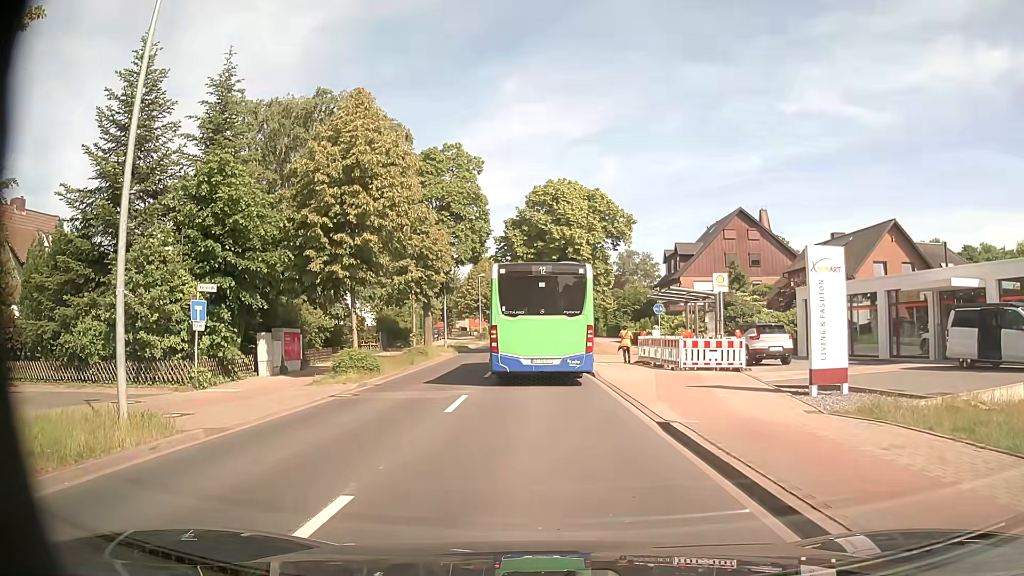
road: secondary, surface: asphalt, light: Day
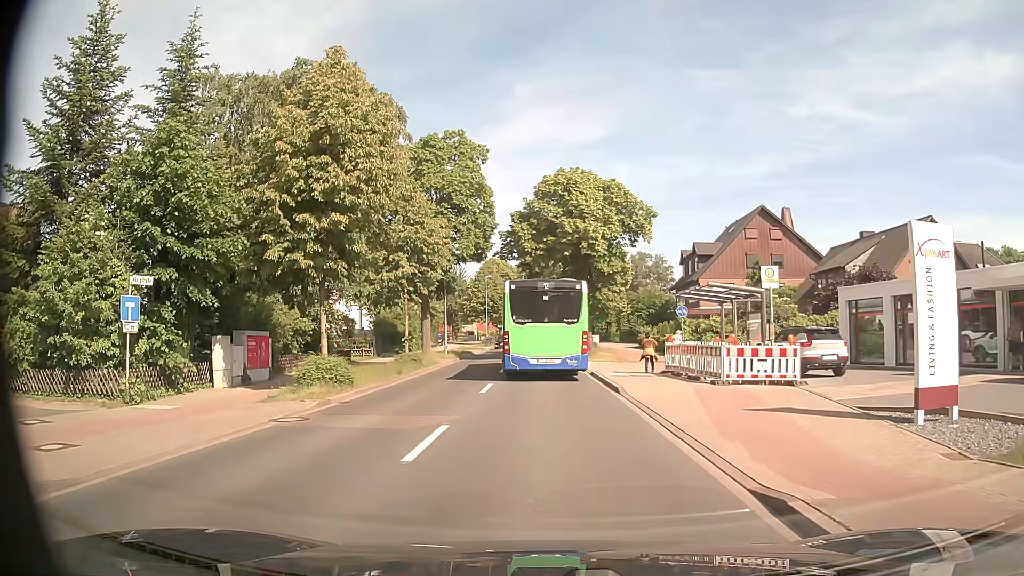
(-0.1, +4.3) m; -1°
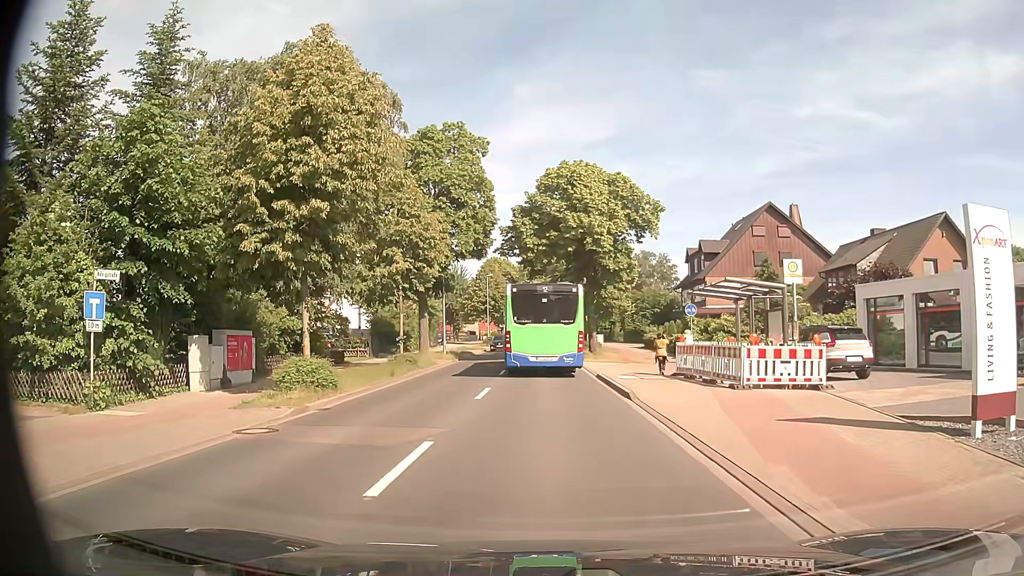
(0.0, +1.7) m; 0°
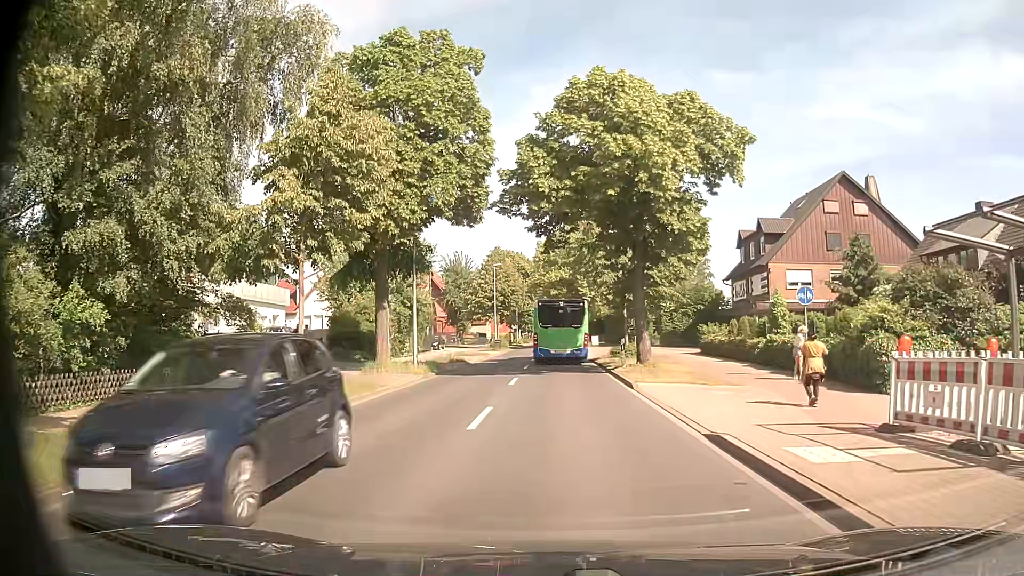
(-0.4, +14.2) m; -2°
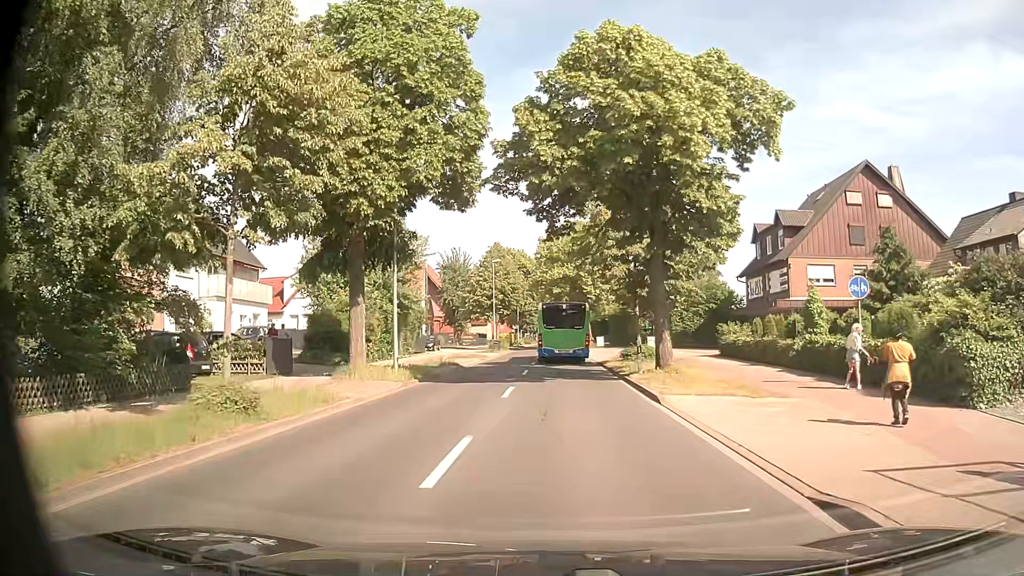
(0.0, +3.9) m; -1°
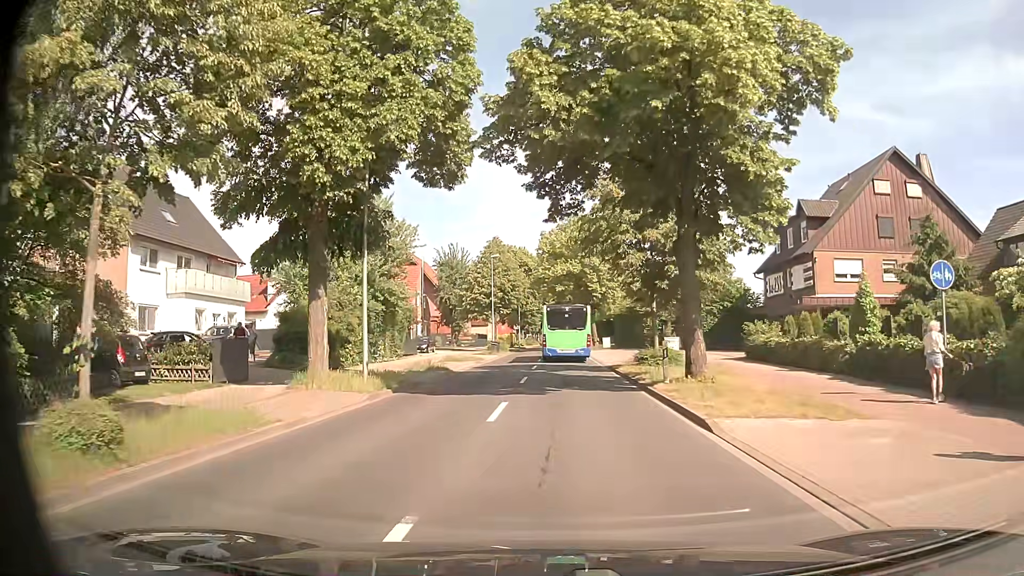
(0.0, +4.3) m; 0°
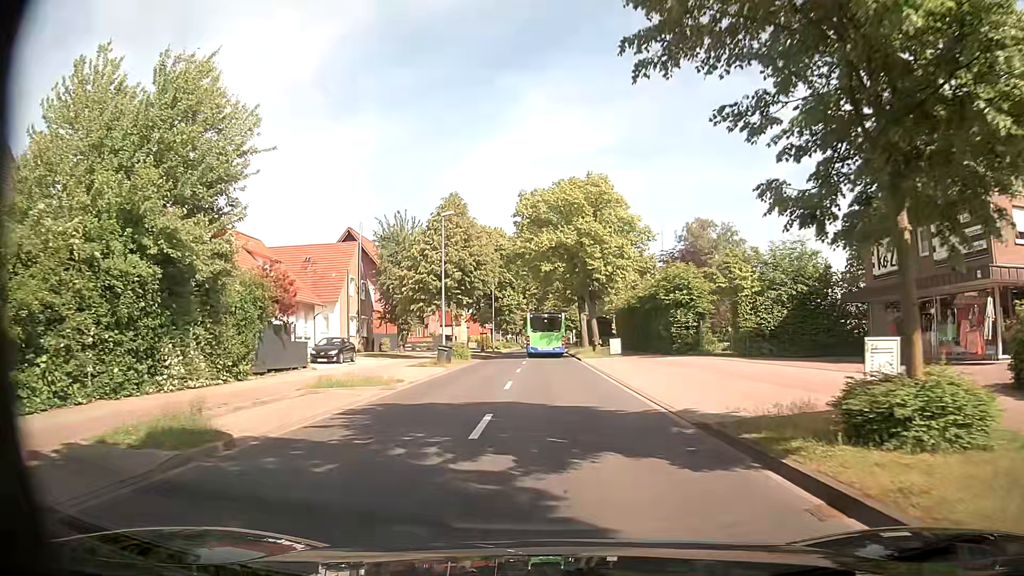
(+0.2, +20.2) m; +2°
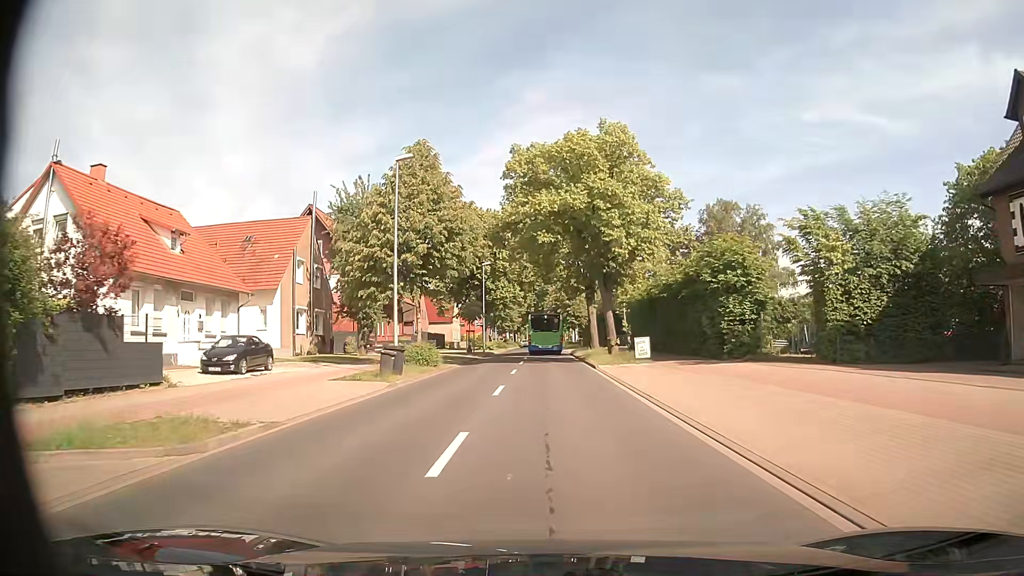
(-0.1, +11.8) m; -1°
(0, +10) (0, +20) (0, +30) (0, +40) (0, +50) (0, +60) (0, +70) (0, +80) (0, +90) (0, +100) m
